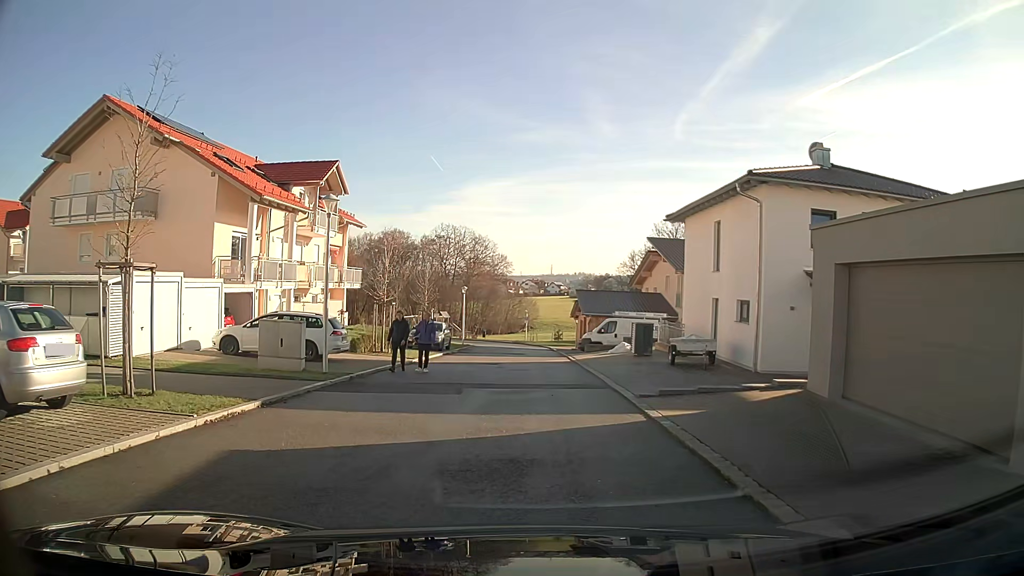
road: residential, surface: asphalt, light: Day
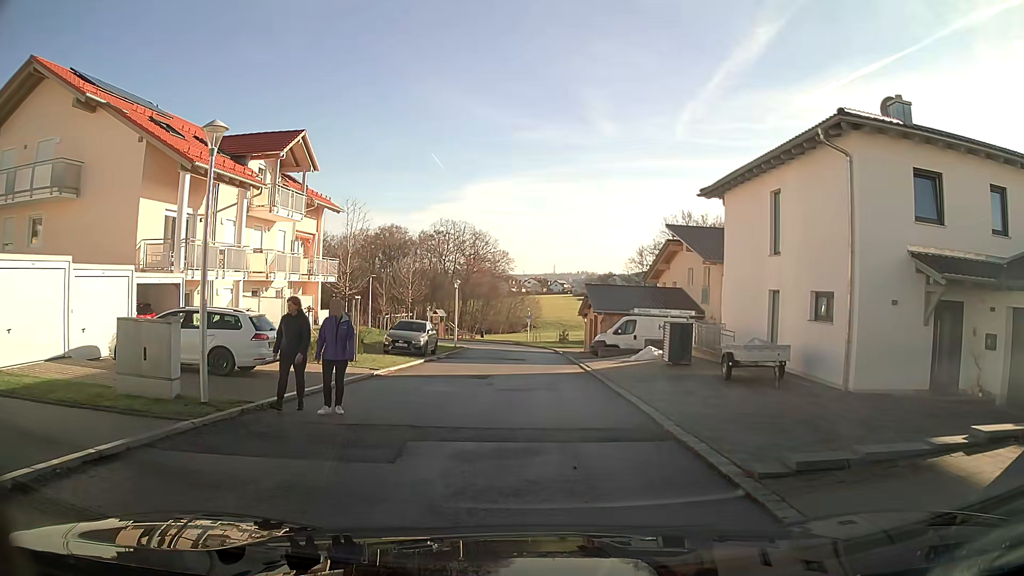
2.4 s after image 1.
(0.0, +6.2) m; 0°
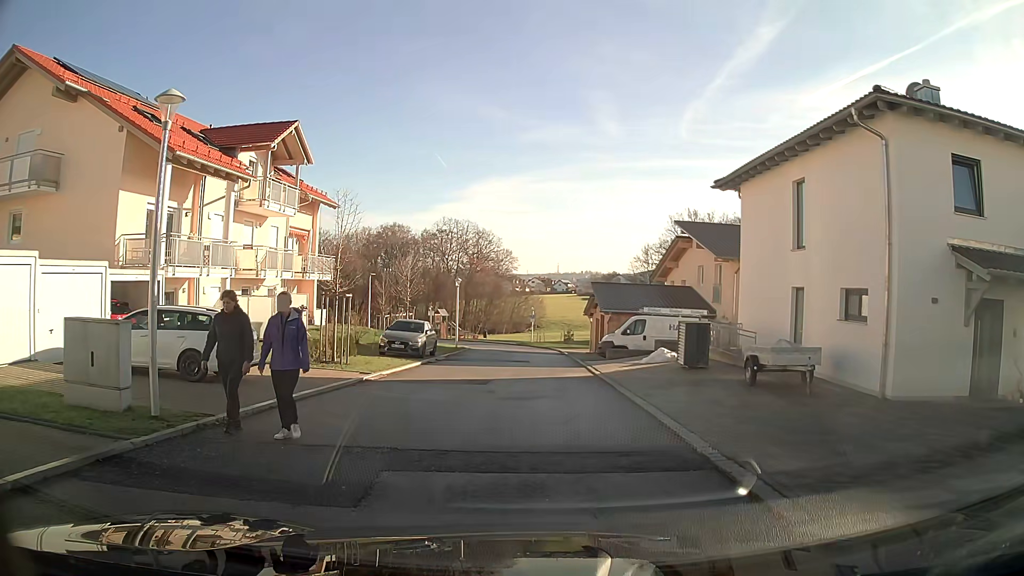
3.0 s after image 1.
(0.0, +1.5) m; 0°
(0, +10) (0, +20) (0, +30) (0, +40) (-1, +50) (-8, +57) (-18, +59) (-27, +62) (-37, +64) (-47, +67) m
